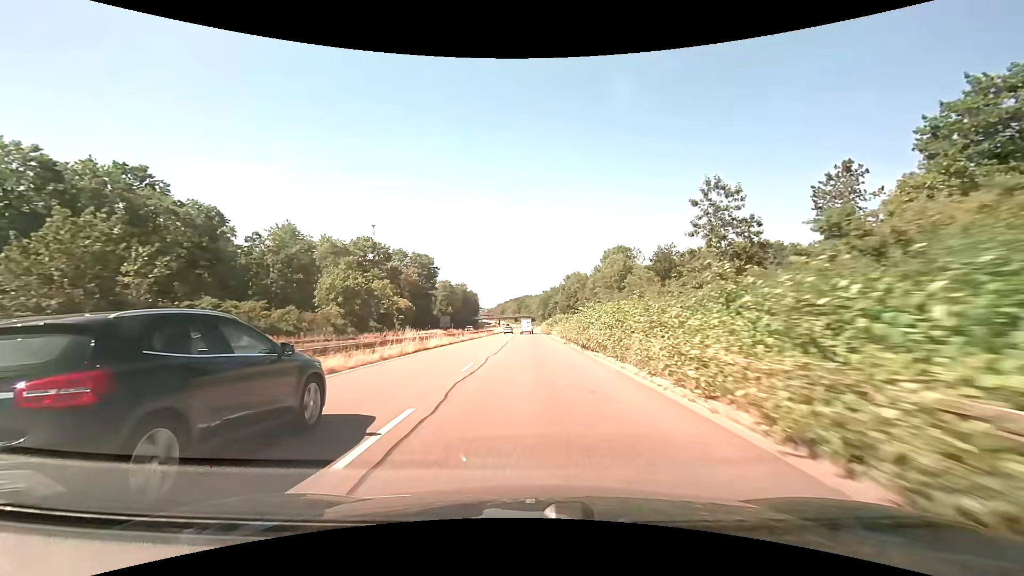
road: trunk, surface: asphalt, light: Day
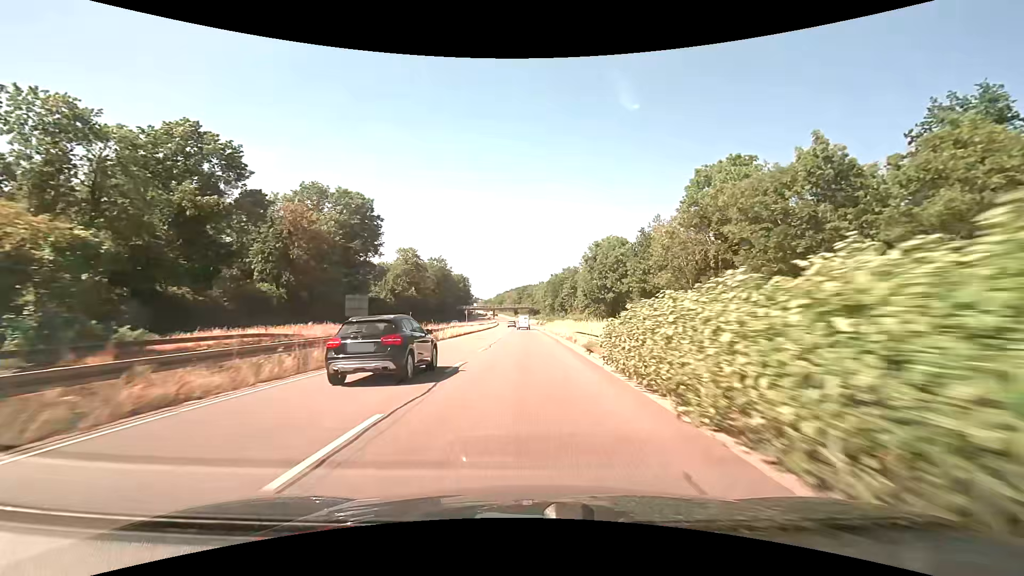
(+0.1, +63.3) m; 0°
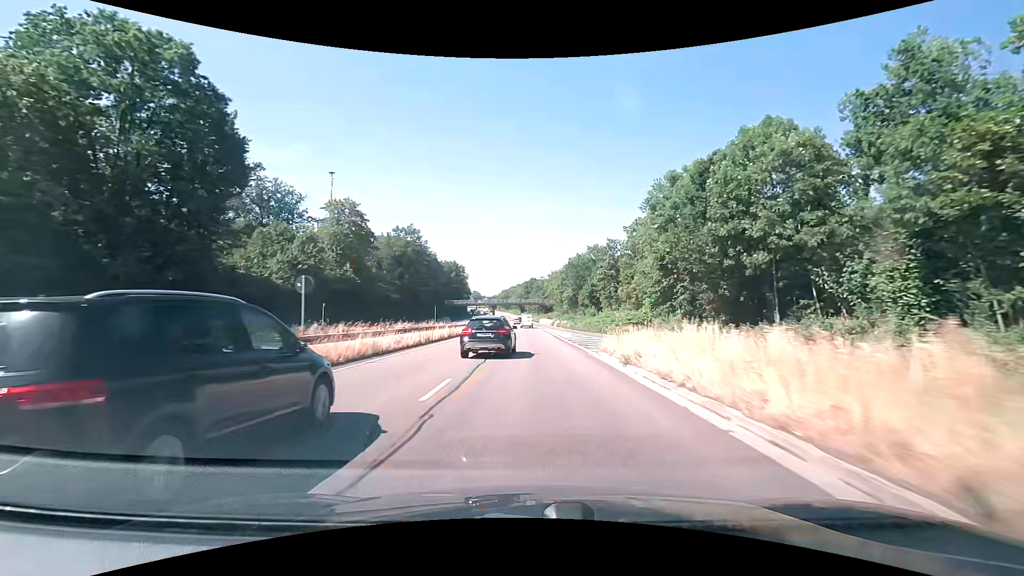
(-0.4, +49.5) m; -1°
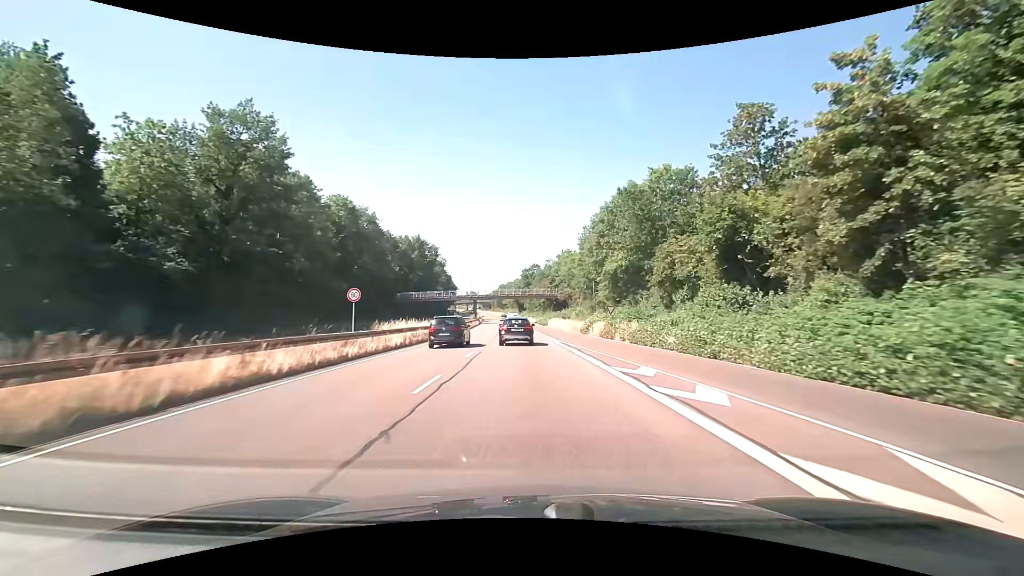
(0.0, +61.9) m; 0°
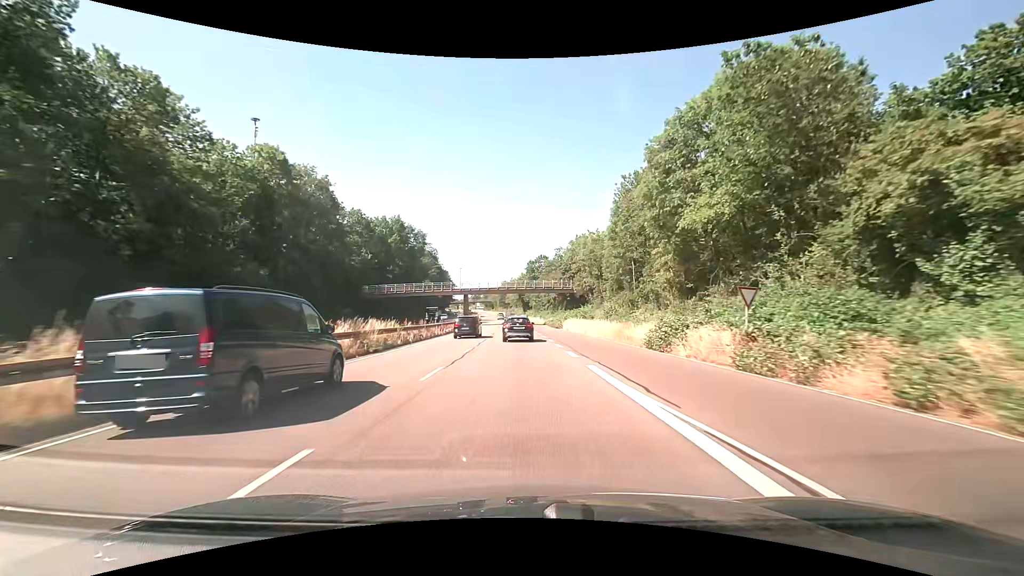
(-0.1, +25.1) m; 0°
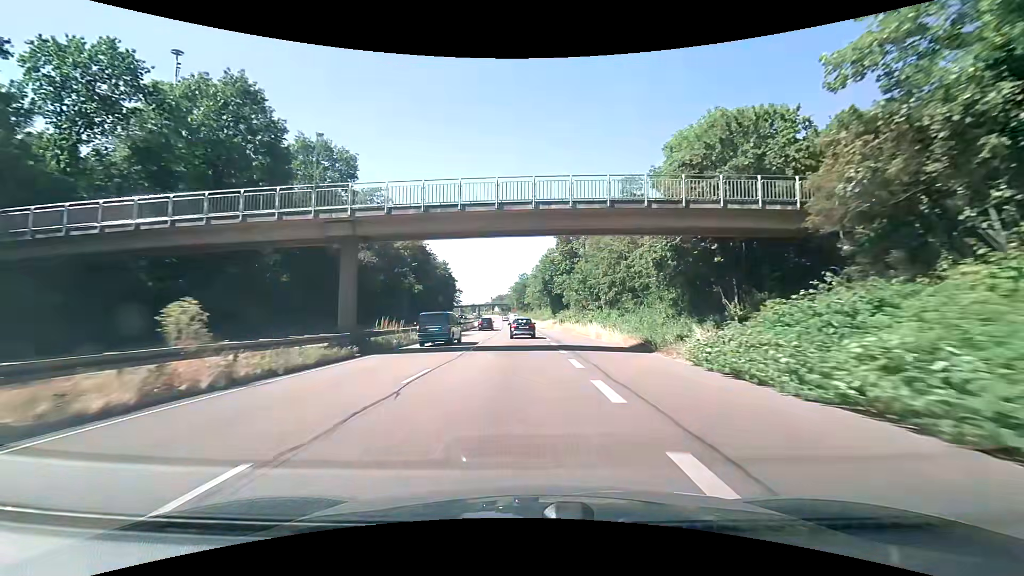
(-1.5, +63.3) m; -3°
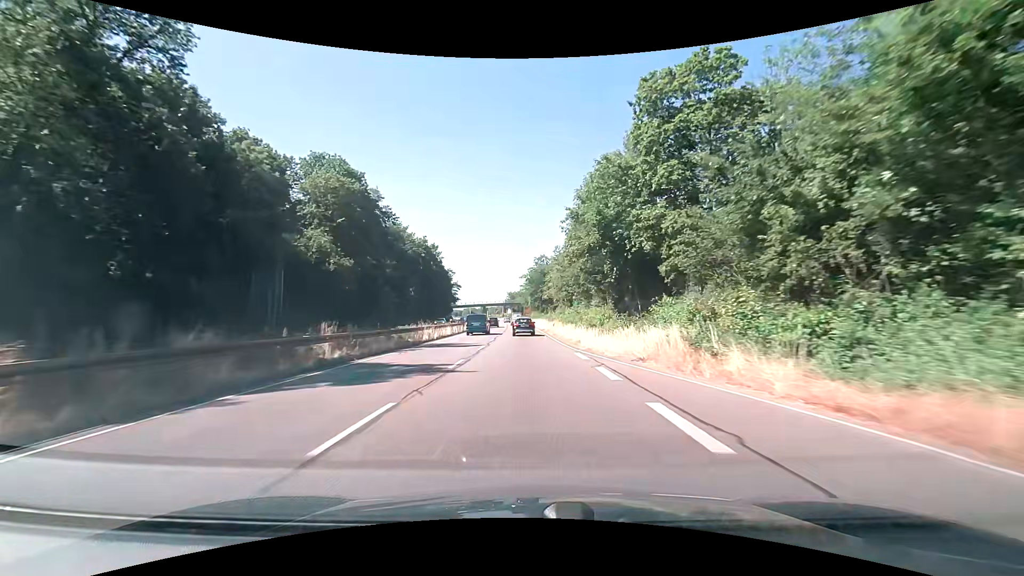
(-1.0, +50.6) m; -2°
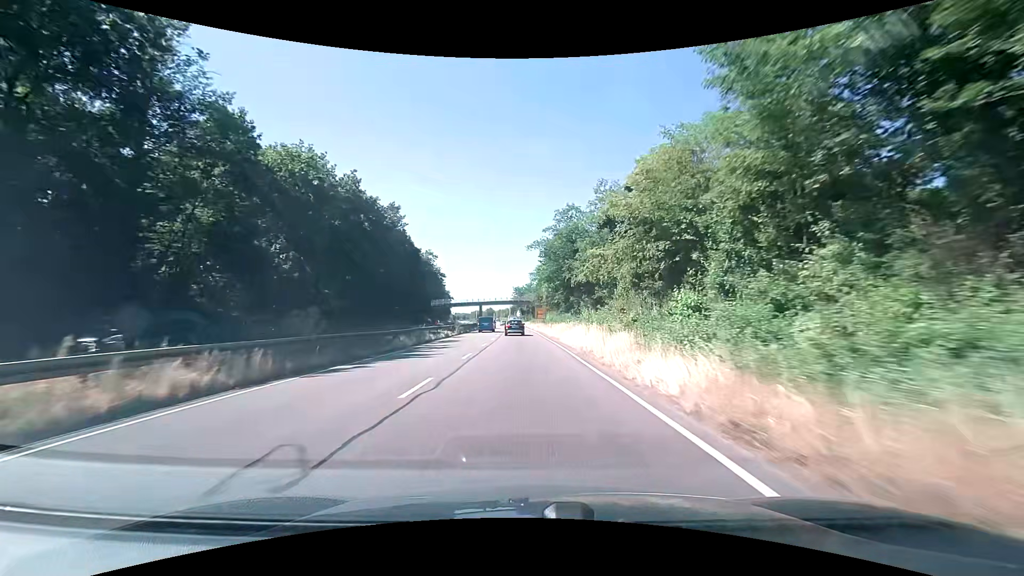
(-0.4, +50.1) m; -1°
(0, +10) (0, +20) (0, +30) (0, +40) (-1, +50) (-1, +60) (-1, +70) (-2, +80) (-2, +90) (-3, +100) m
